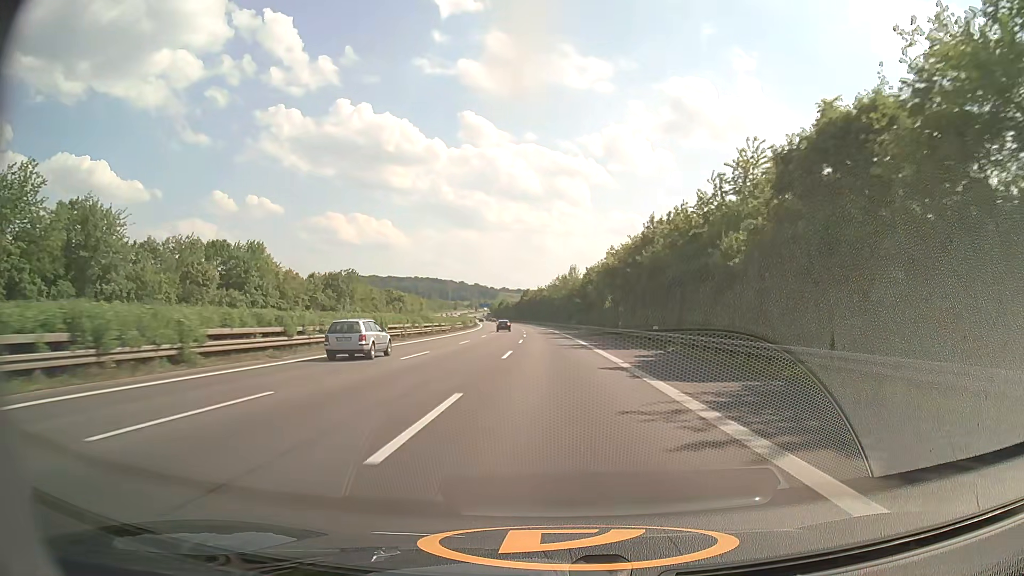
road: motorway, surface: asphalt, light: Day
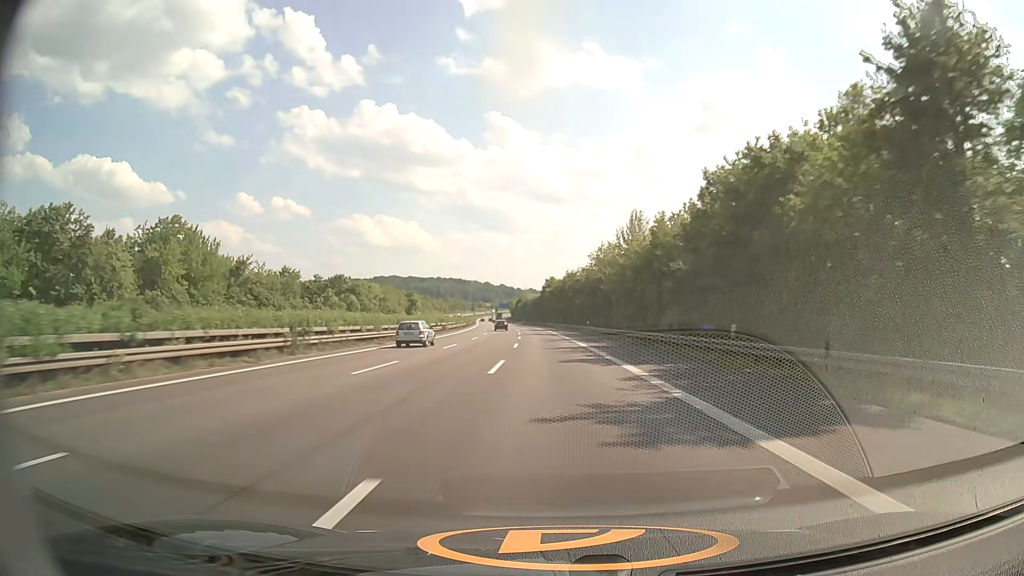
(-1.7, +78.0) m; -2°
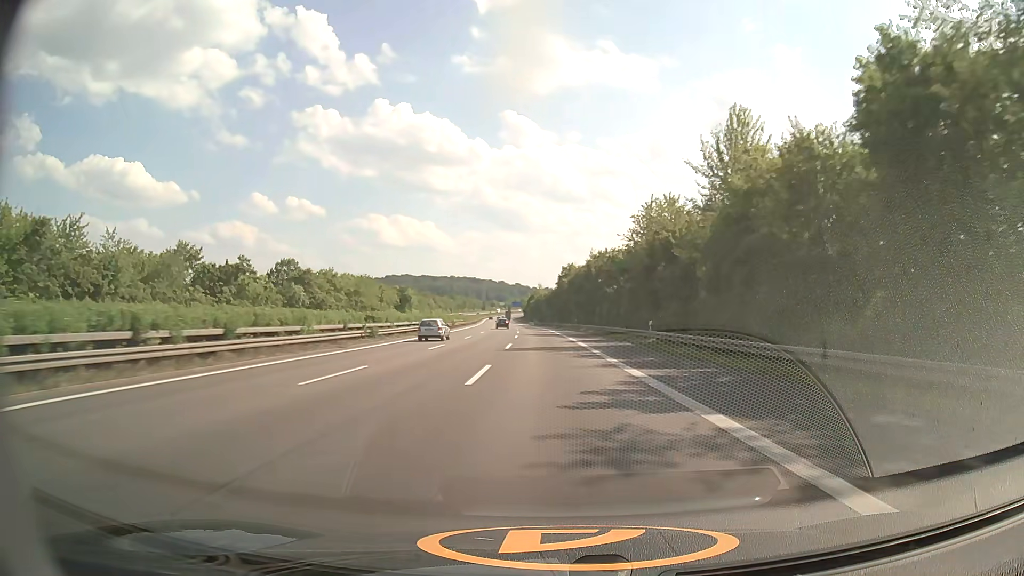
(-0.5, +39.0) m; -1°
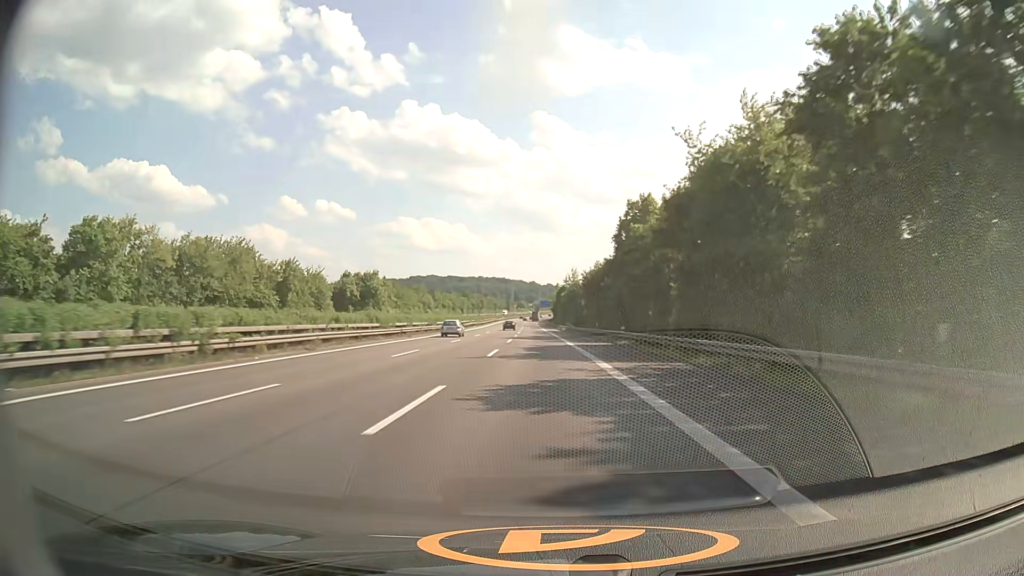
(-1.7, +77.9) m; -3°
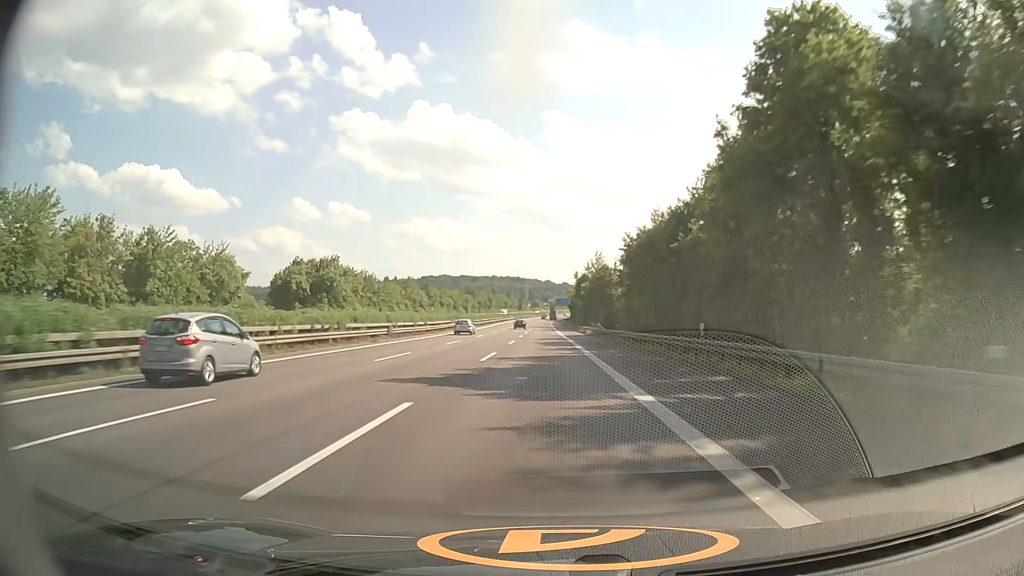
(-0.4, +38.9) m; -1°
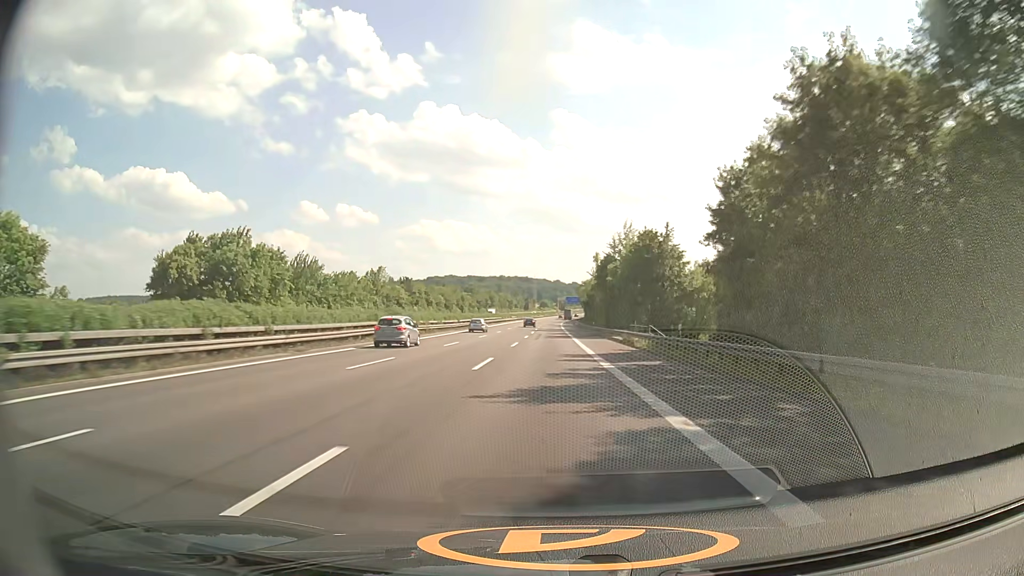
(-0.2, +39.0) m; -1°
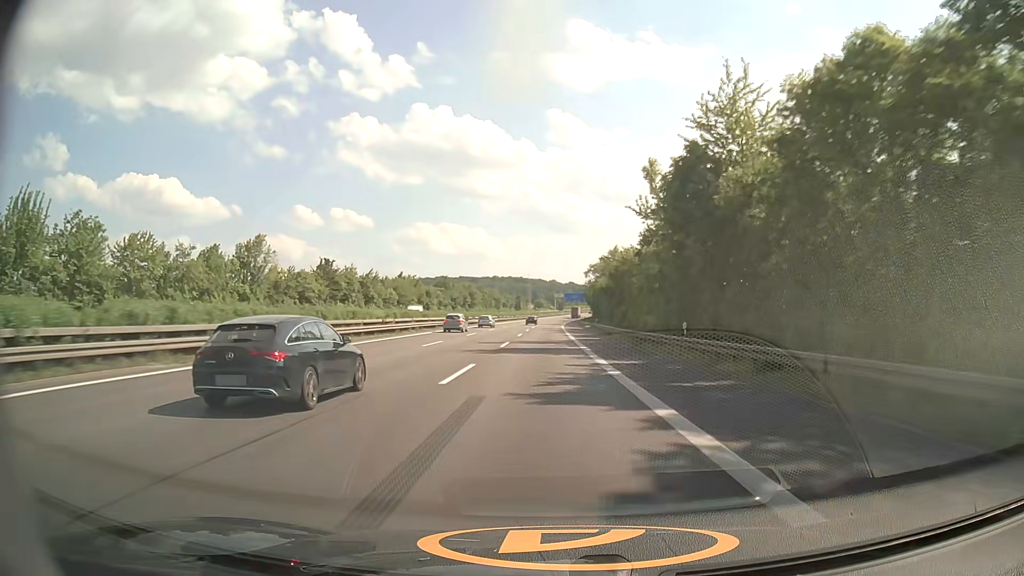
(0.0, +58.4) m; 0°
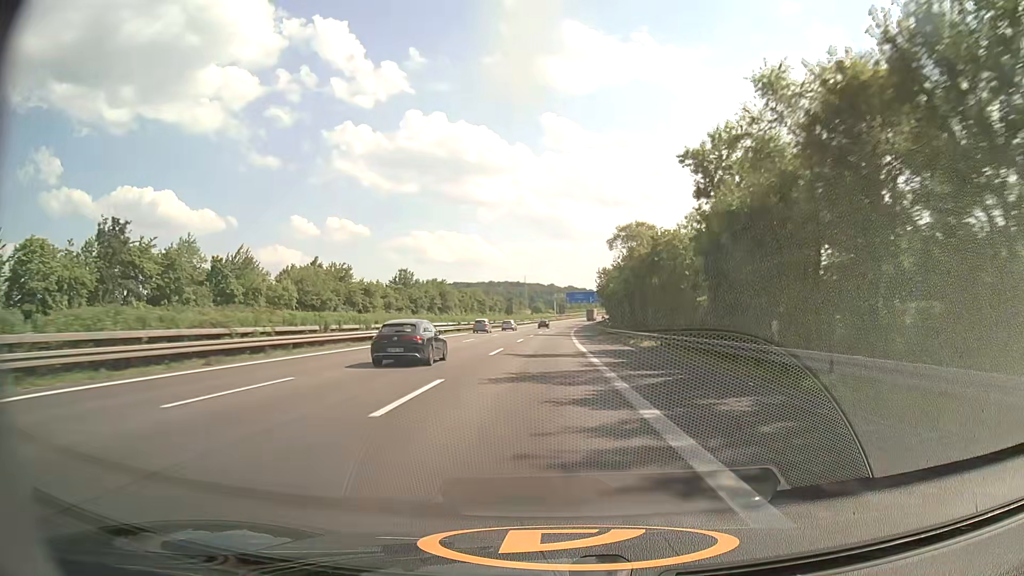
(0.0, +58.4) m; 0°
(0, +10) (0, +20) (0, +30) (0, +40) (0, +50) (0, +60) (+1, +70) (+1, +80) (+1, +90) (+1, +100) m
